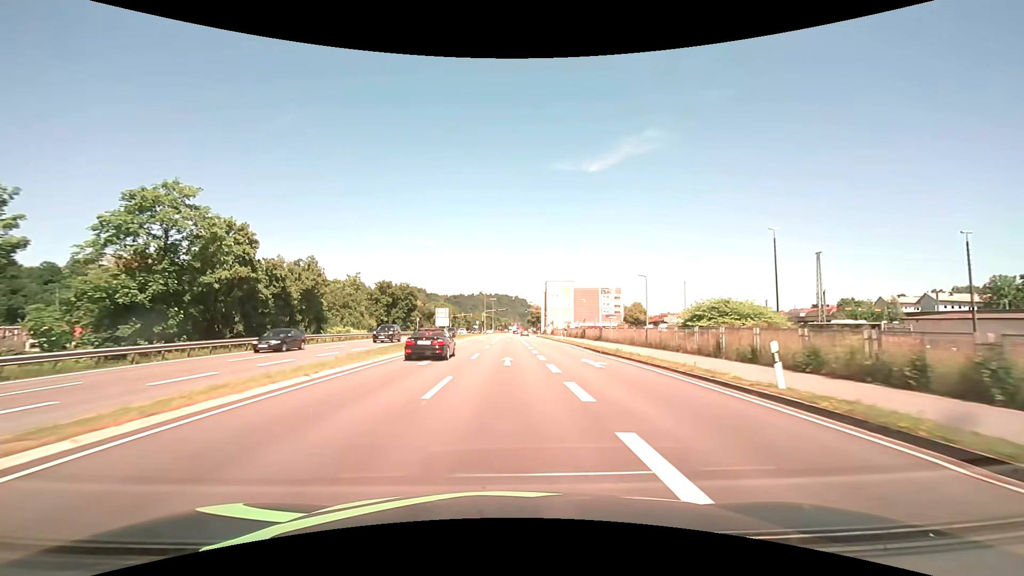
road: primary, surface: asphalt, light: Day
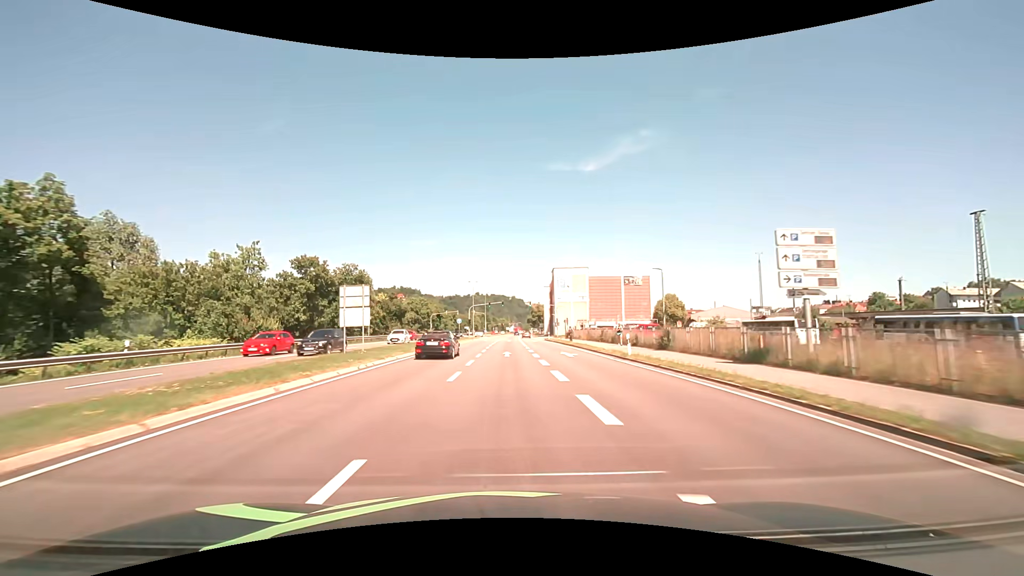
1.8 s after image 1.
(+0.1, +32.3) m; 0°
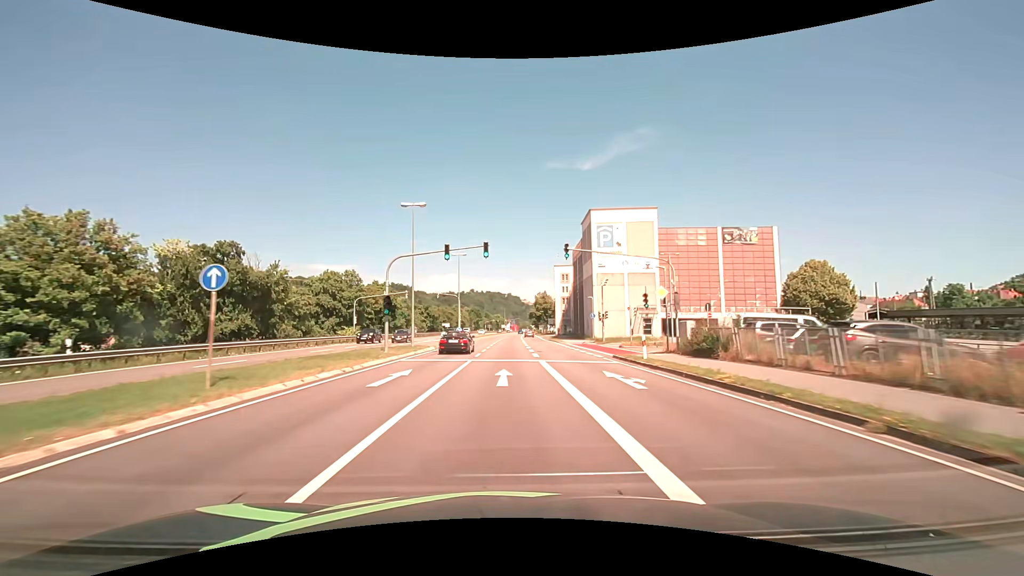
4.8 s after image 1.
(+0.3, +54.0) m; +1°
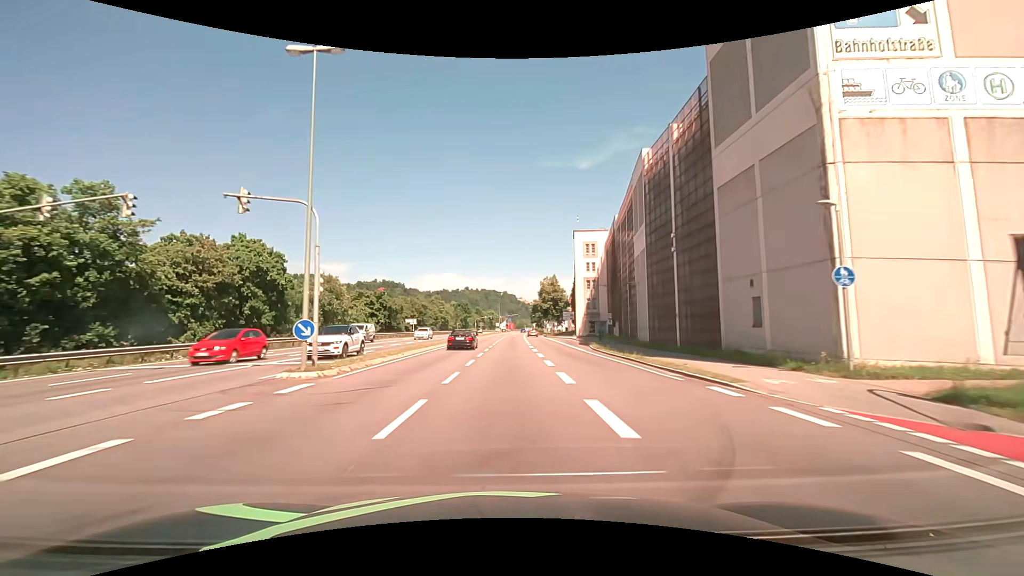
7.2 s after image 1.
(+0.2, +43.3) m; 0°
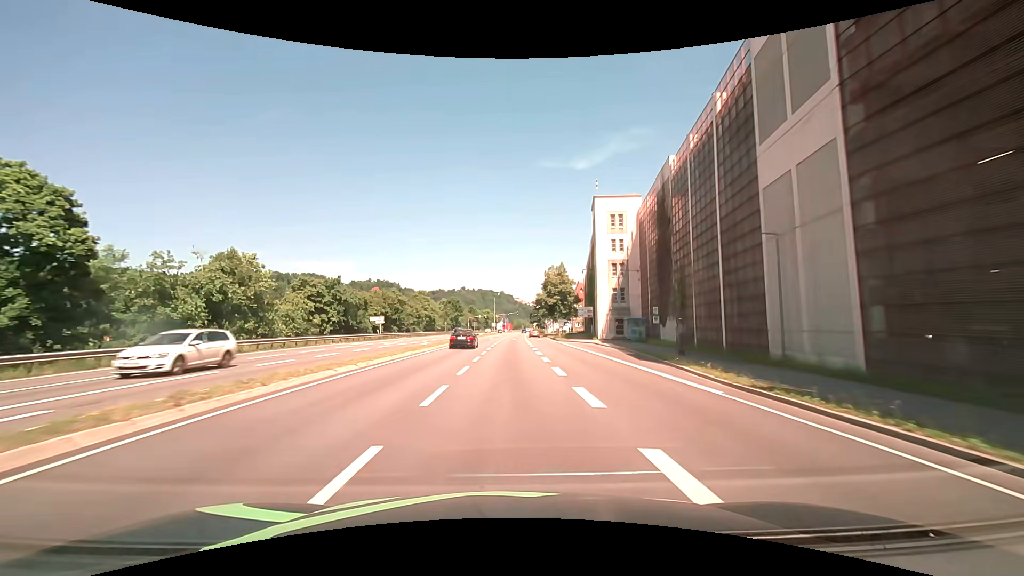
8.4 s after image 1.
(0.0, +21.6) m; 0°
(0, +10) (0, +20) (+1, +30) (+1, +40) (+1, +50) (+1, +60) (+2, +70) (+2, +80) (+3, +90) (+3, +100) m
